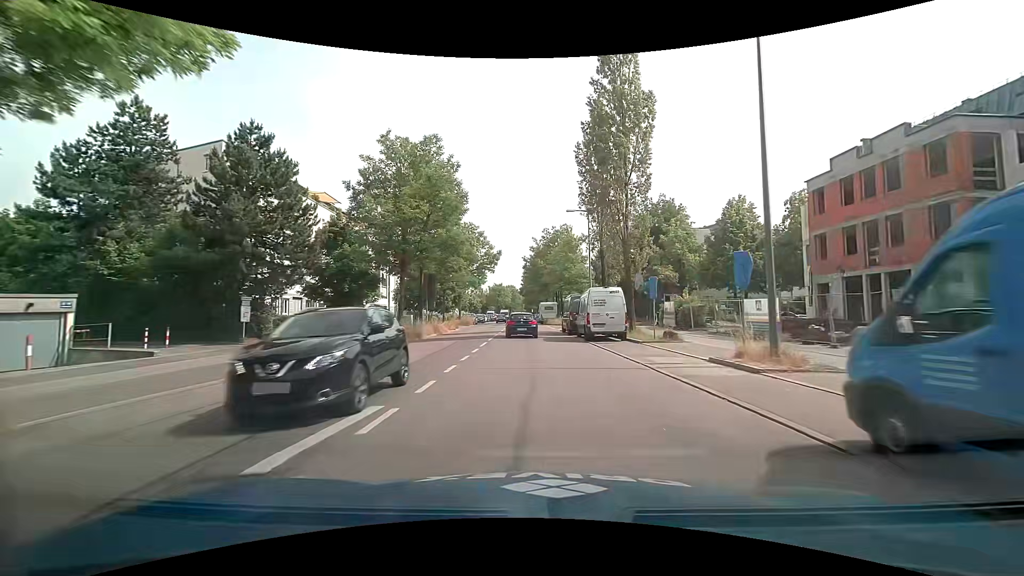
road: secondary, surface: asphalt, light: Day
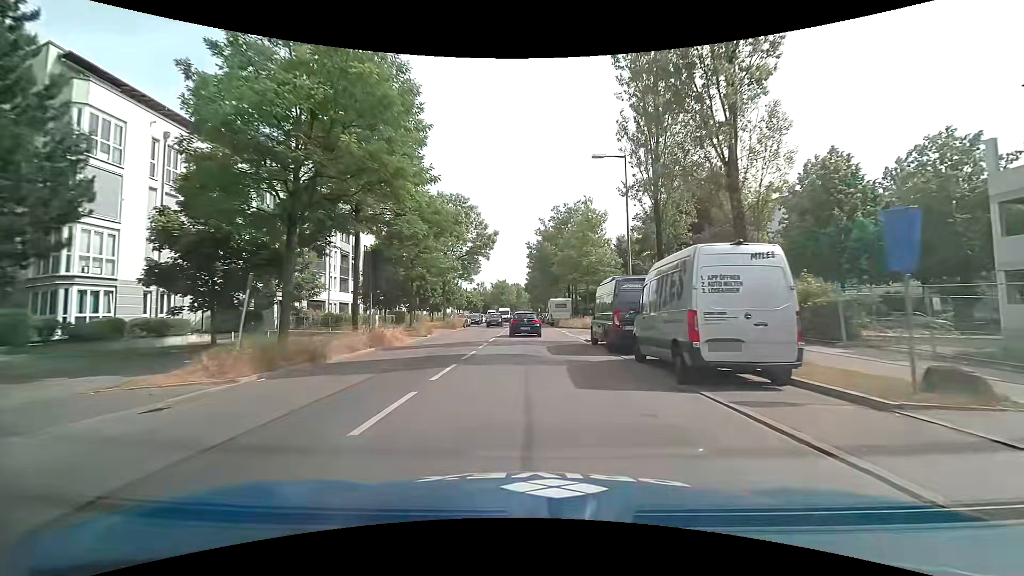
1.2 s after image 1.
(0.0, +15.2) m; -1°
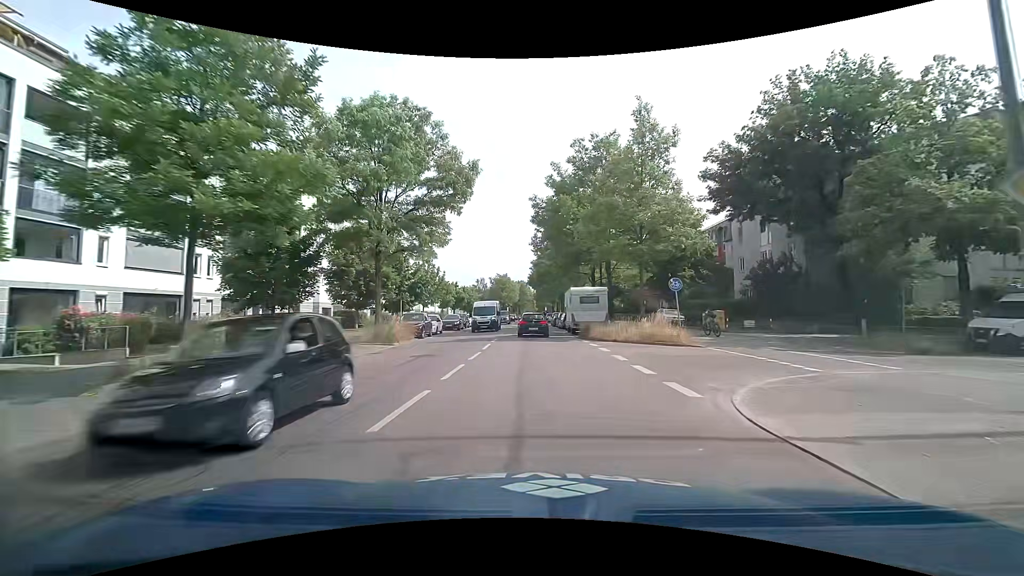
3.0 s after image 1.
(-0.1, +22.4) m; 0°
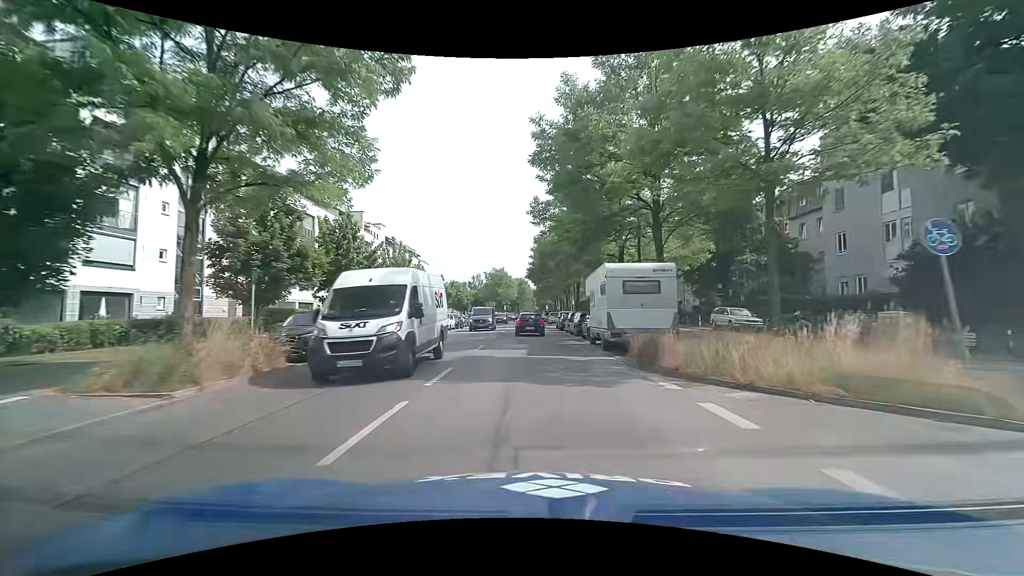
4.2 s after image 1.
(0.0, +14.6) m; +1°
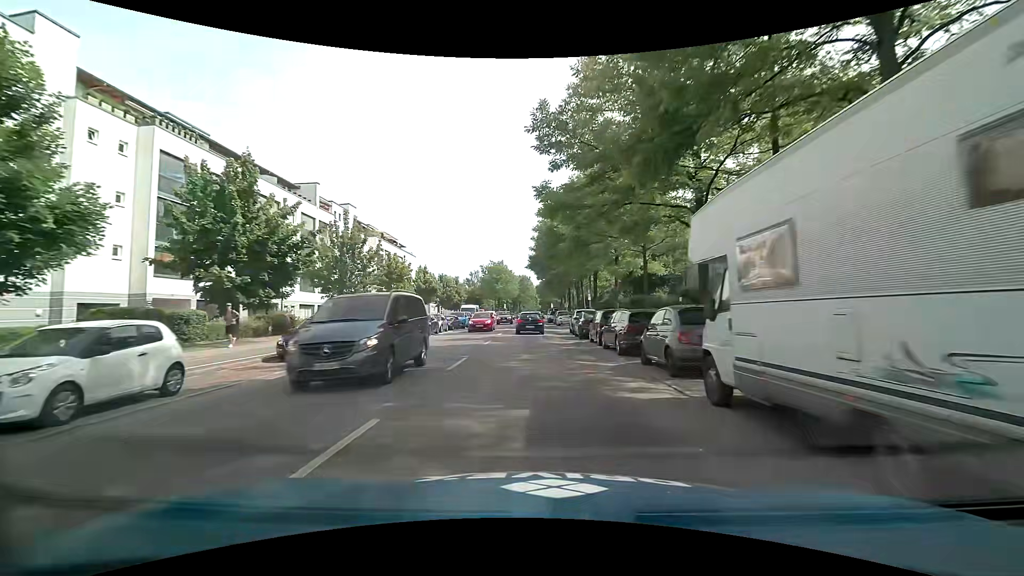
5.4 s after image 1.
(-0.2, +14.5) m; -1°
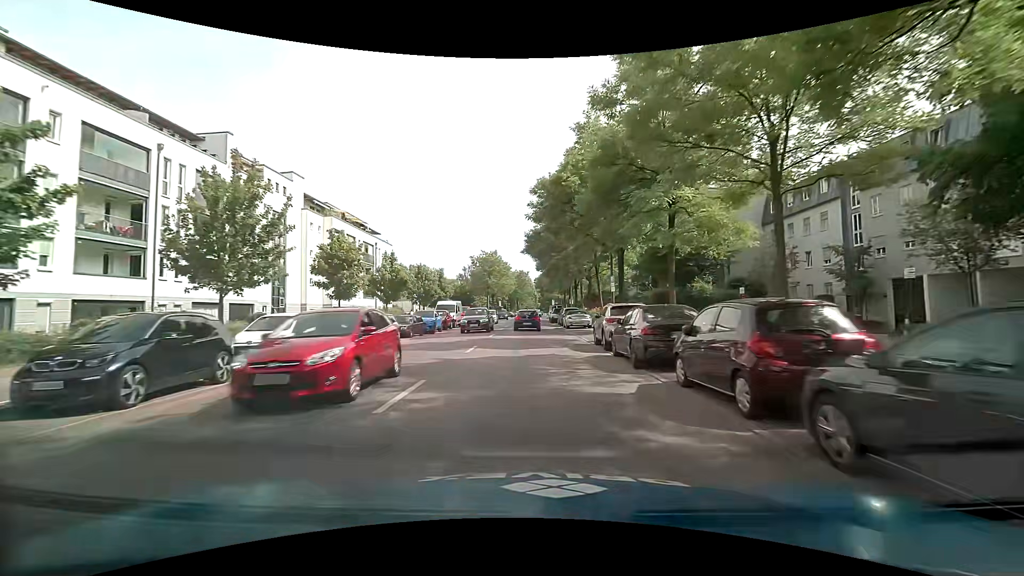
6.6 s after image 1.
(+0.1, +14.3) m; +1°
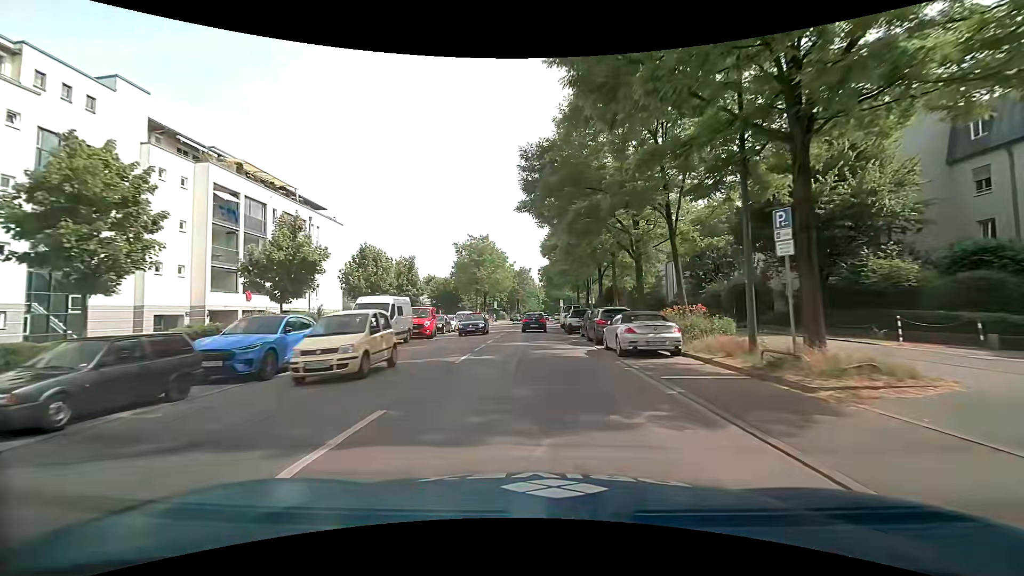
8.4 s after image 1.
(-0.2, +21.5) m; 0°
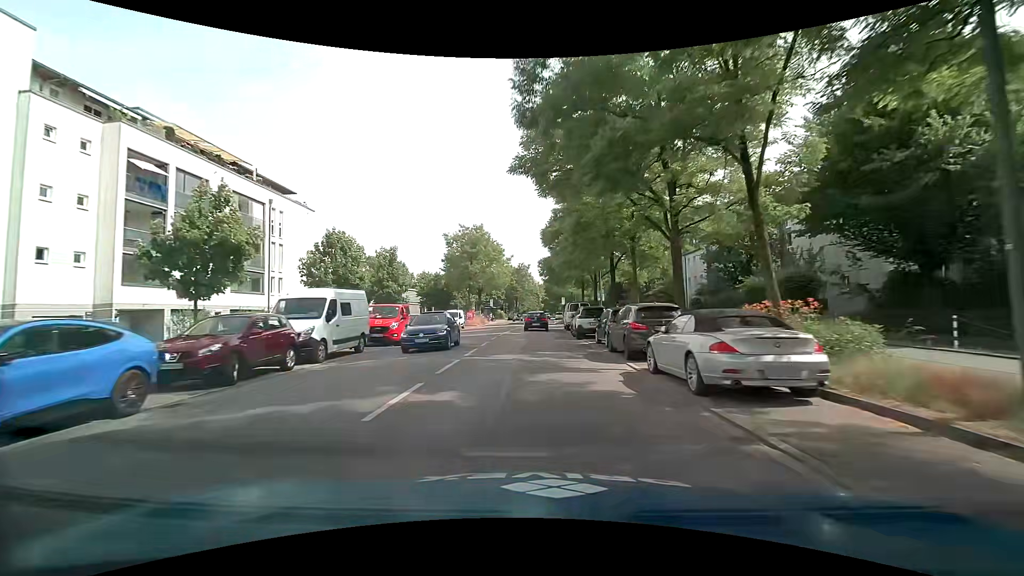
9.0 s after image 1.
(0.0, +7.2) m; 0°
(0, +10) (0, +20) (0, +30) (0, +40) (0, +50) (+1, +60) (+1, +70) (+1, +80) (+2, +90) (+2, +100) m
